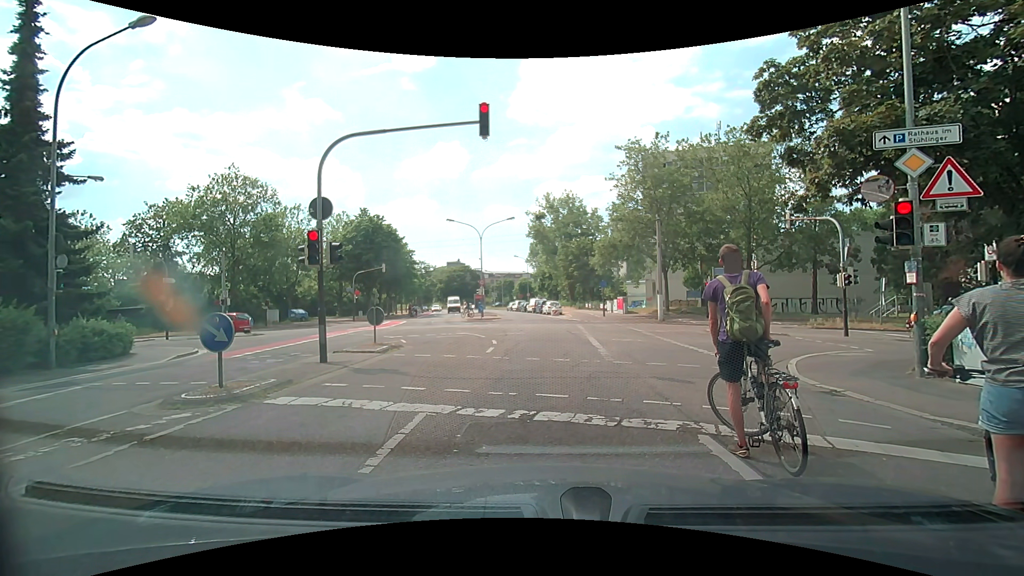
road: residential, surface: asphalt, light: Day
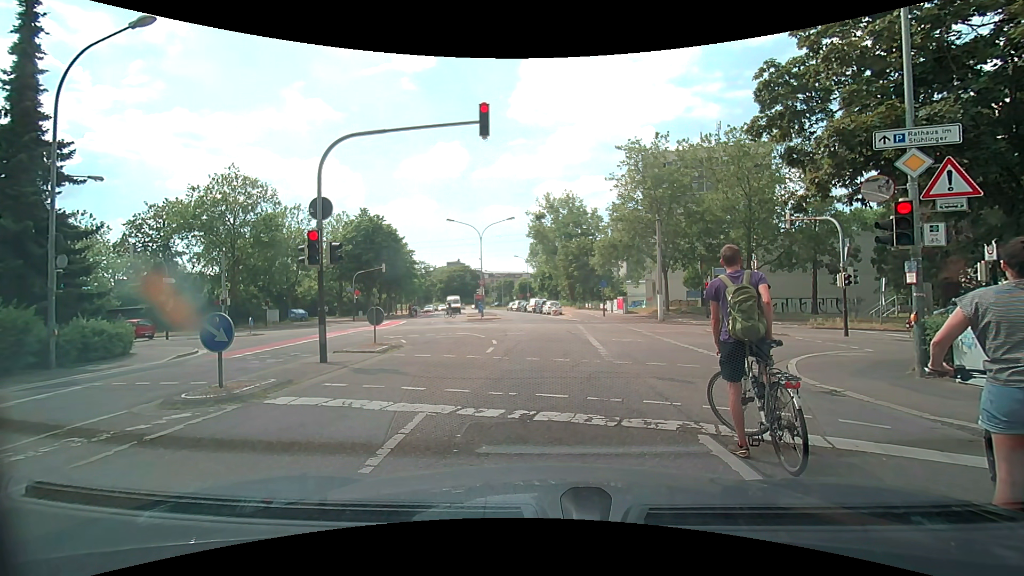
(0.0, 0.0) m; 0°
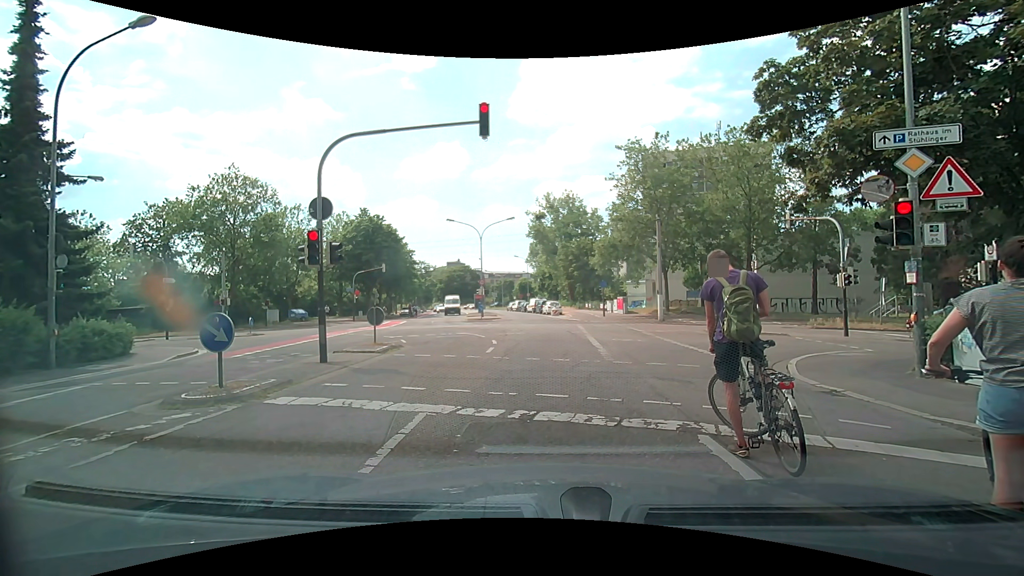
(0.0, 0.0) m; 0°
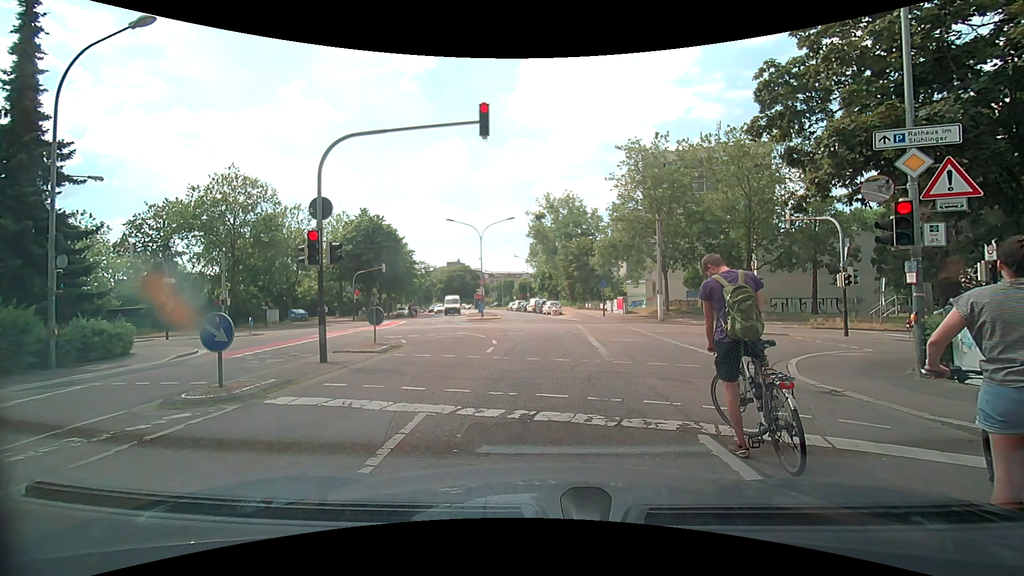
(0.0, 0.0) m; 0°
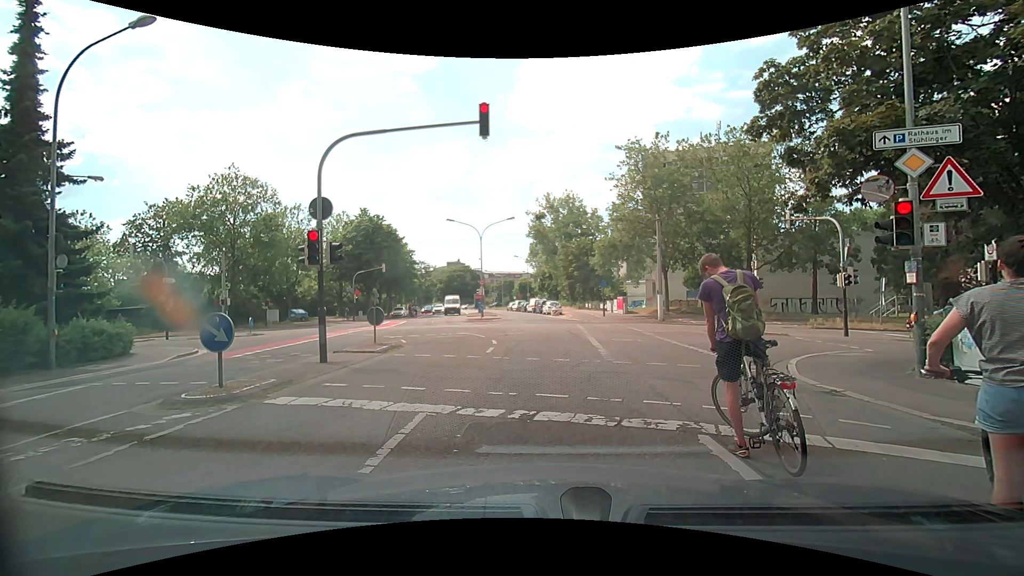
(0.0, 0.0) m; 0°
